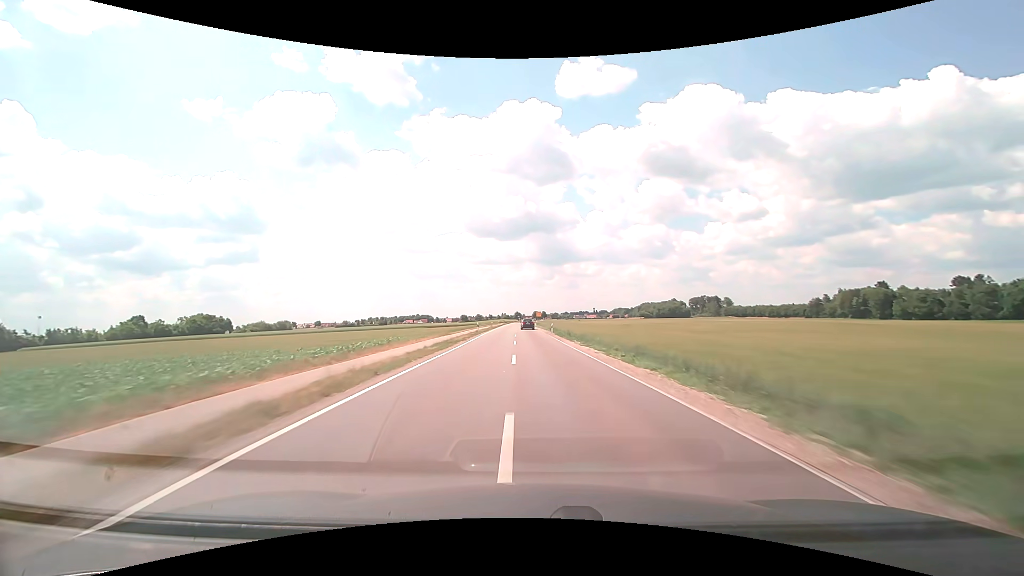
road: tertiary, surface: asphalt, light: Day
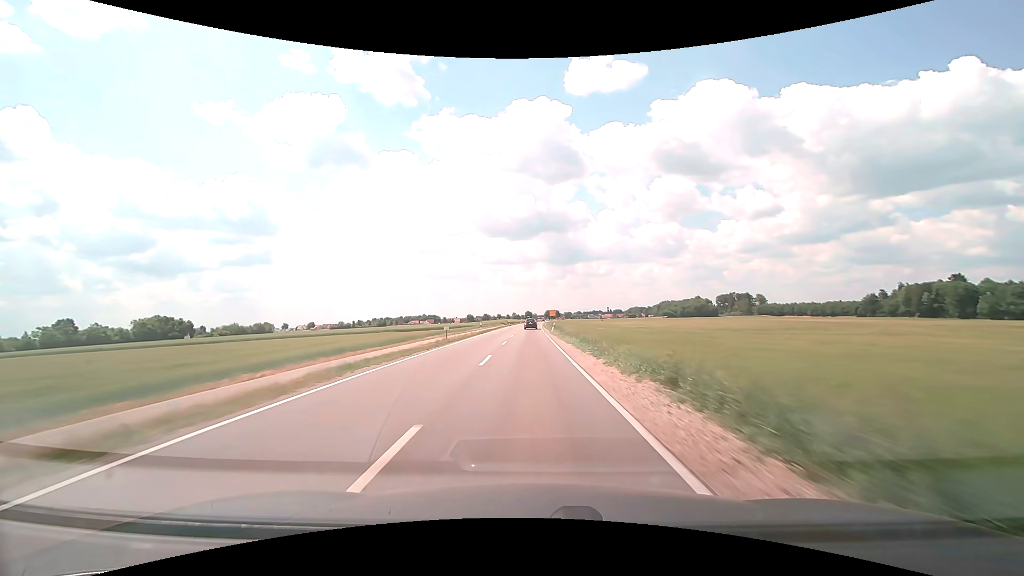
(-0.5, +48.4) m; -1°
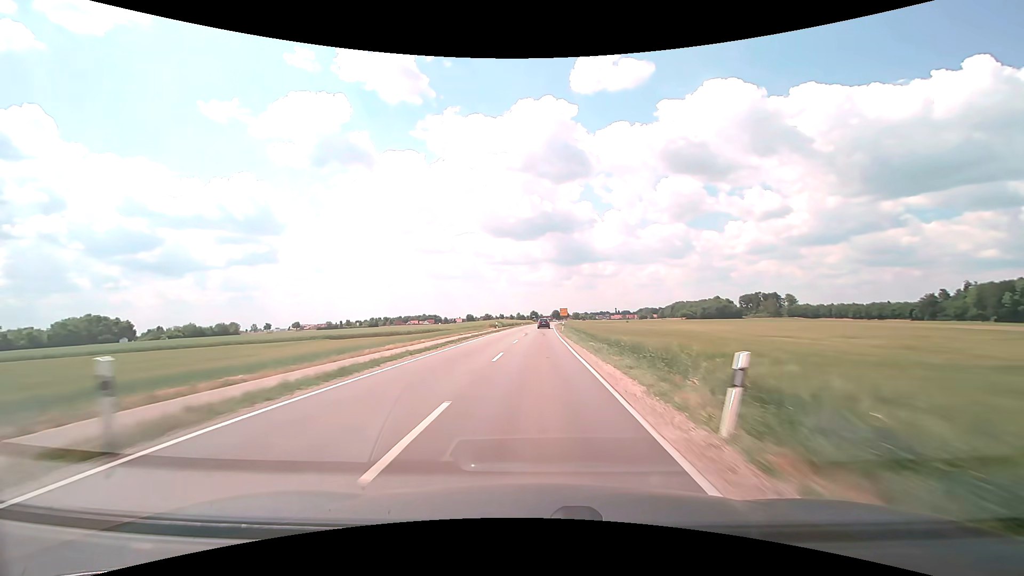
(-0.5, +45.9) m; -1°
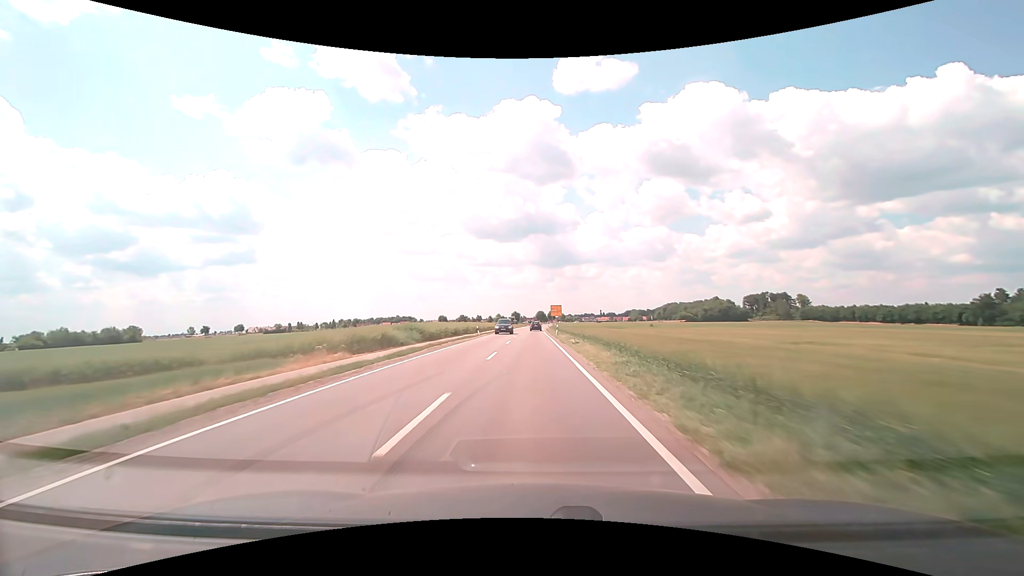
(+0.9, +58.9) m; +2°
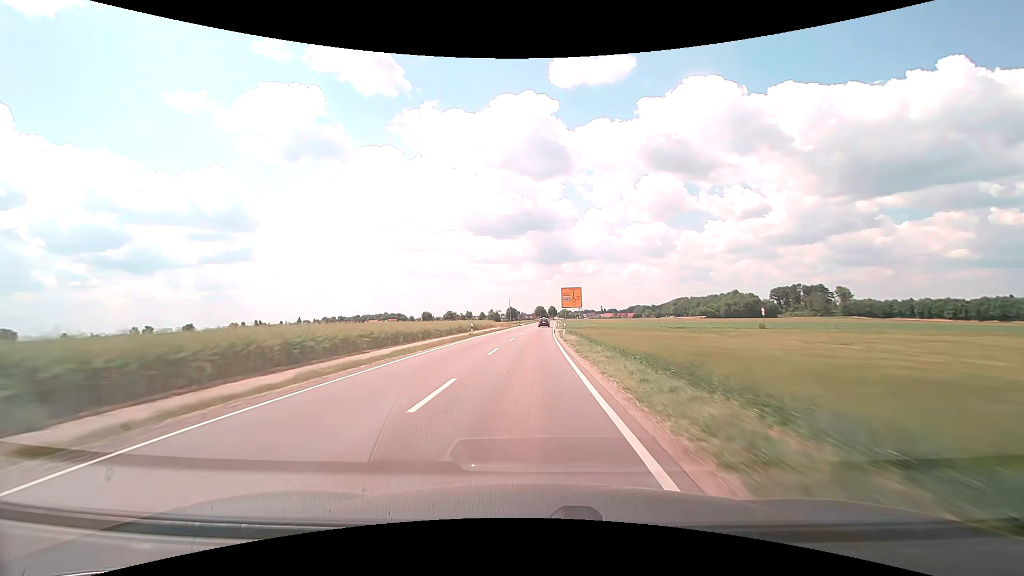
(+0.2, +57.5) m; 0°
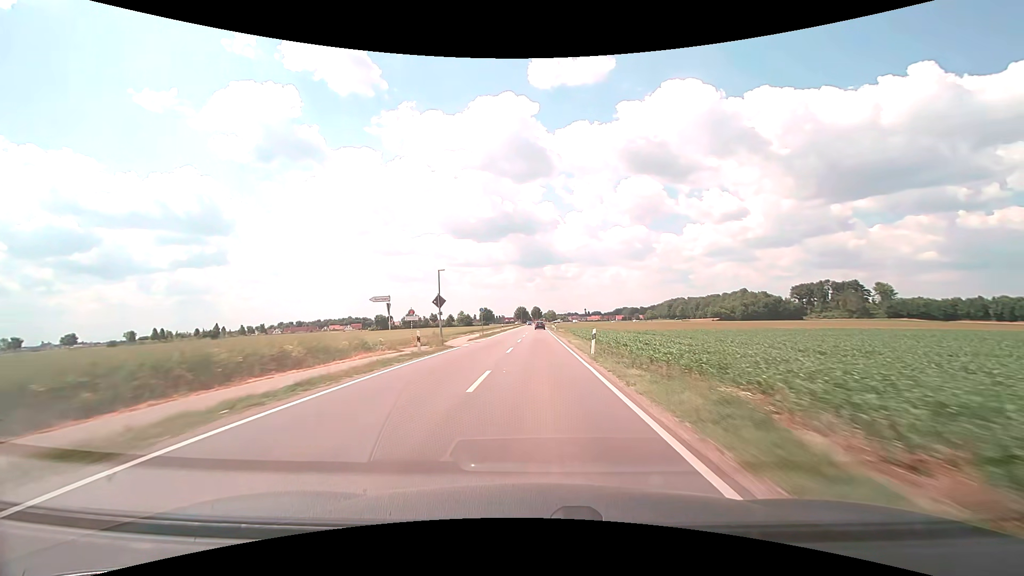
(+0.9, +69.0) m; +2°
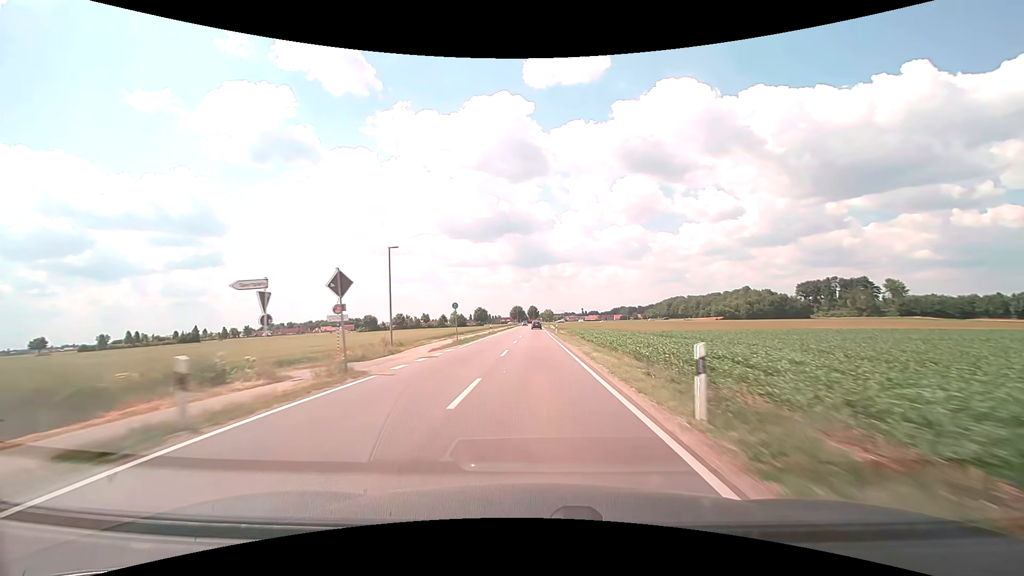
(0.0, +13.7) m; 0°
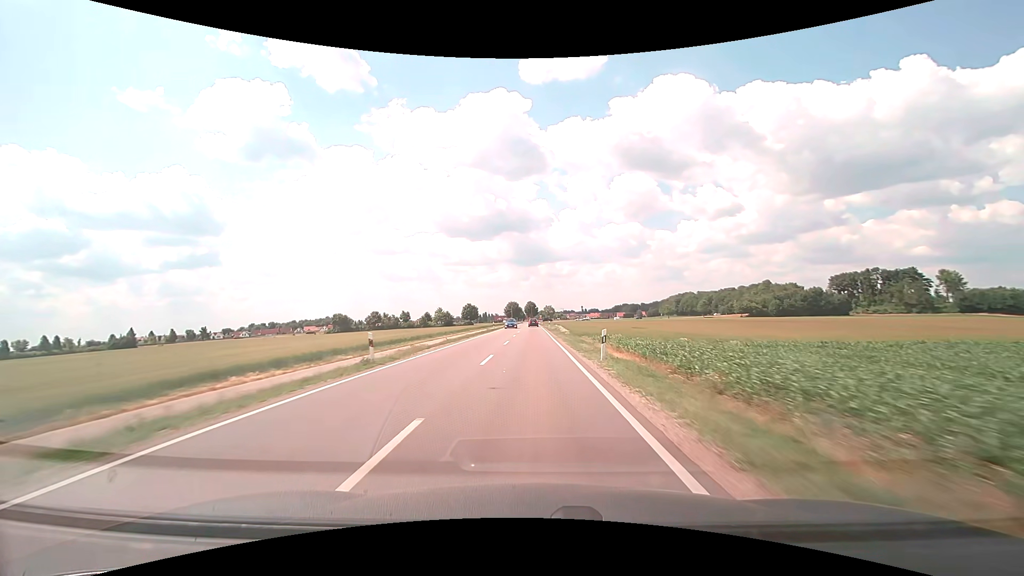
(+0.2, +40.9) m; 0°
(0, +10) (0, +20) (0, +30) (0, +40) (0, +50) (0, +60) (0, +70) (0, +80) (0, +90) (0, +100) m
